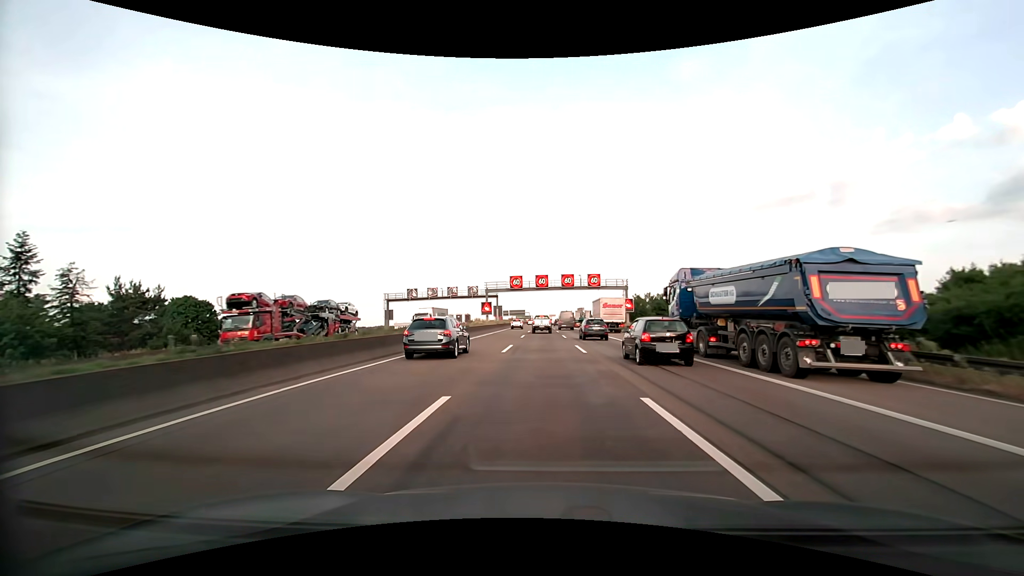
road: motorway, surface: asphalt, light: Day
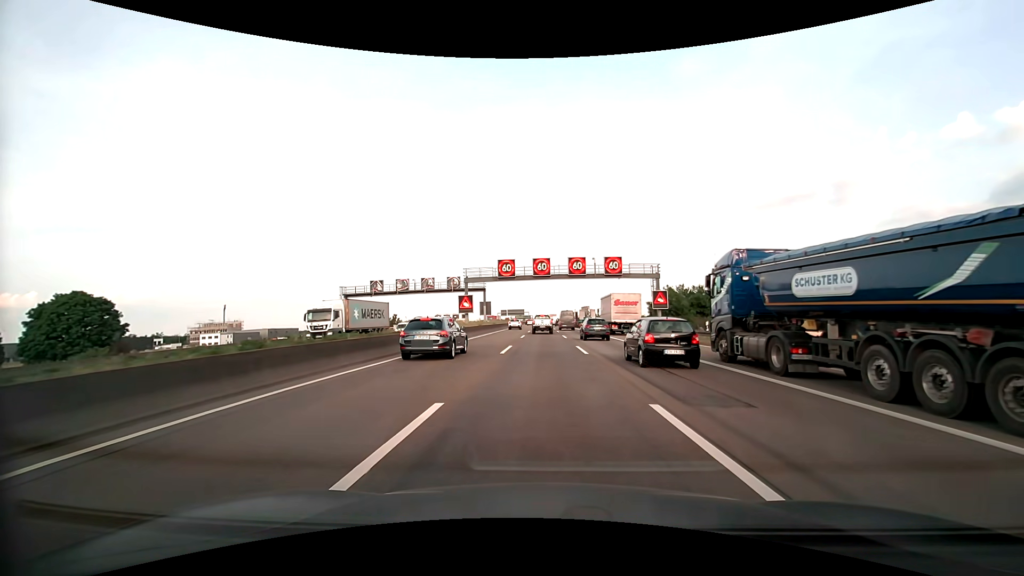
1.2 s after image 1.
(0.0, +18.6) m; 0°
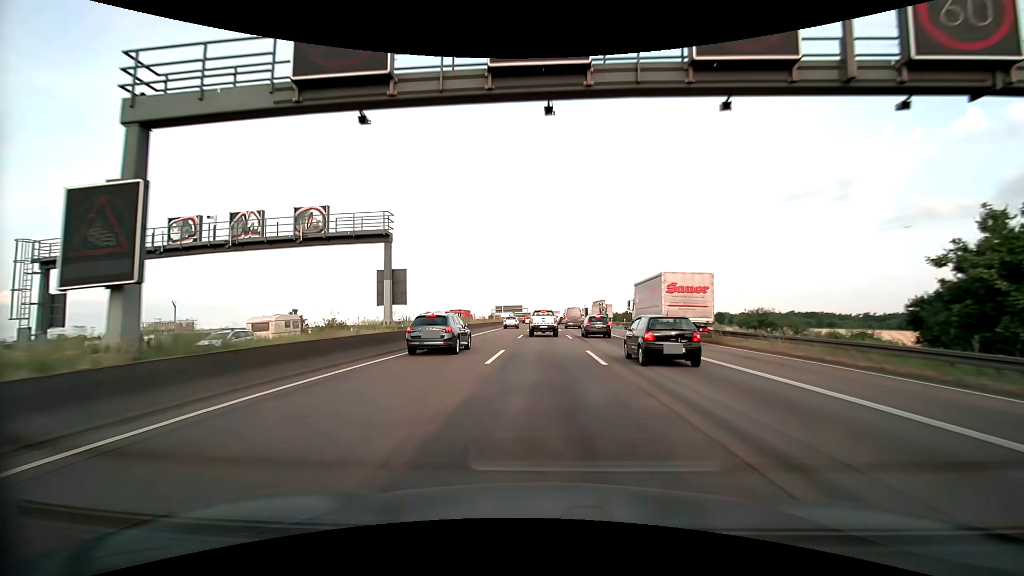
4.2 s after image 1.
(0.0, +41.2) m; 0°
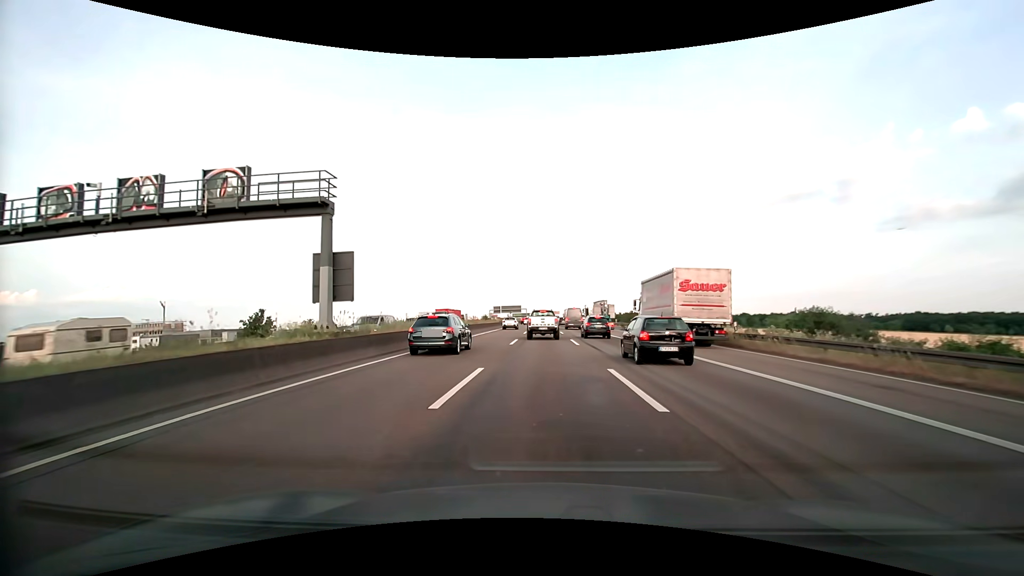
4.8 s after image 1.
(0.0, +6.9) m; 0°
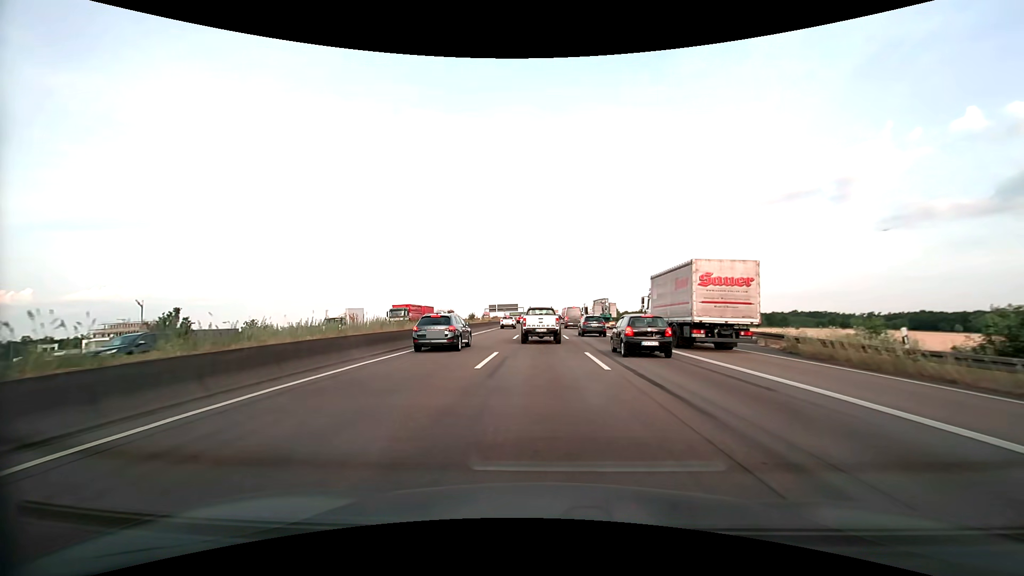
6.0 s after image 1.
(0.0, +12.0) m; 0°
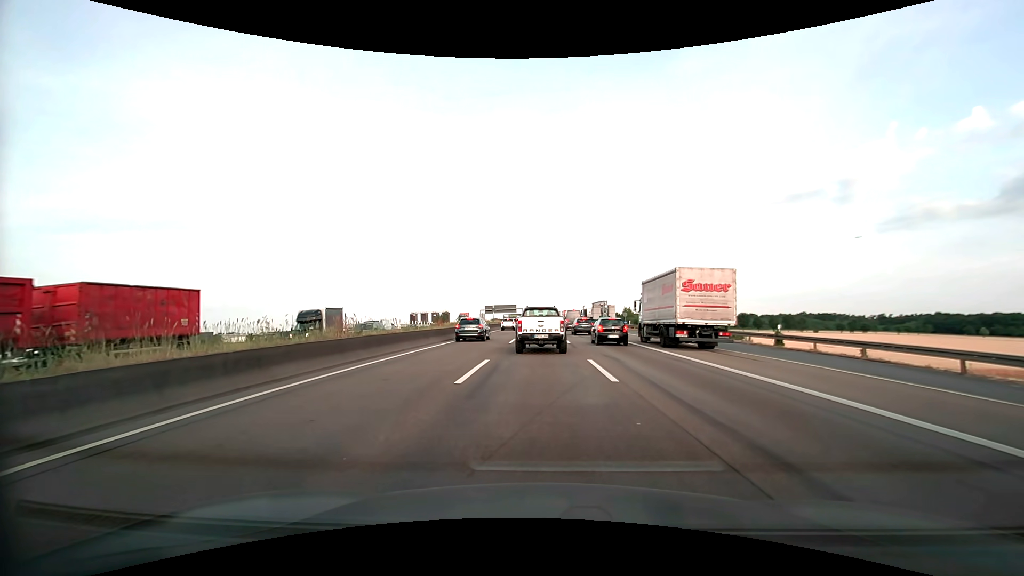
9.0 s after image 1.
(+0.2, +19.9) m; 0°
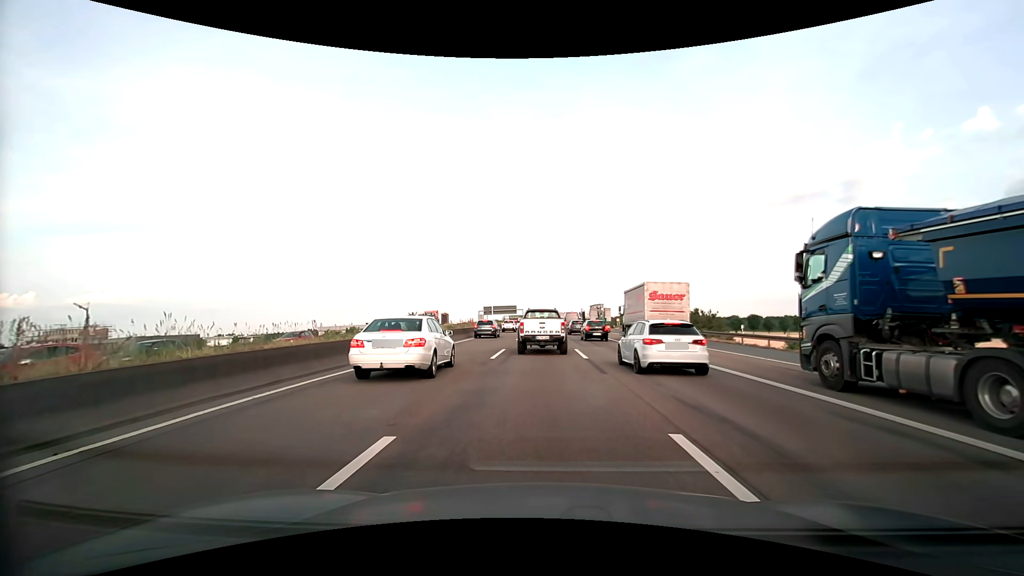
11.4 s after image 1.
(+0.1, +10.5) m; 0°
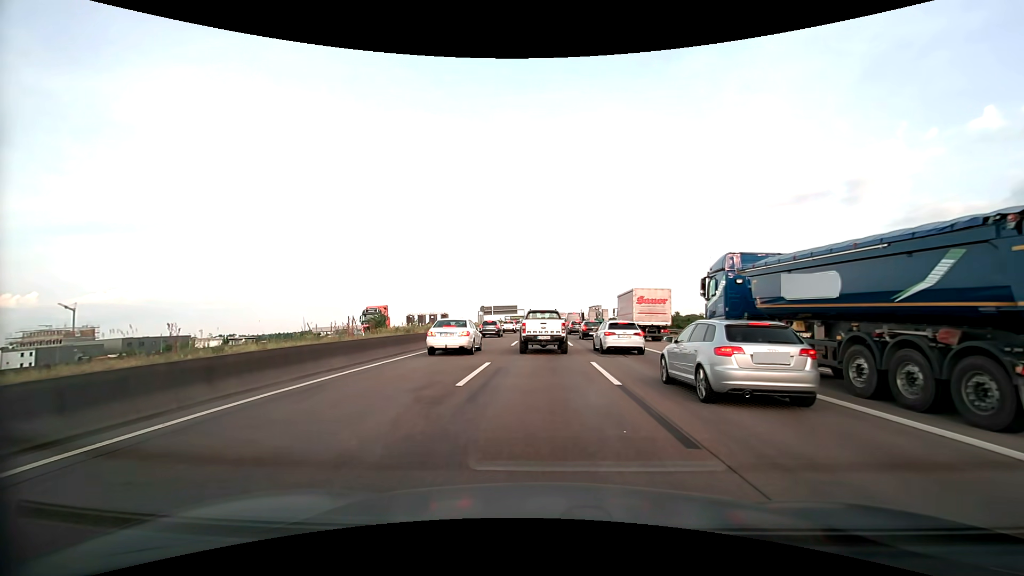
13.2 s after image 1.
(0.0, +7.4) m; 0°
(0, +10) (0, +20) (0, +30) (0, +40) (0, +50) (0, +60) (0, +70) (0, +80) (+1, +90) (+1, +100) m
